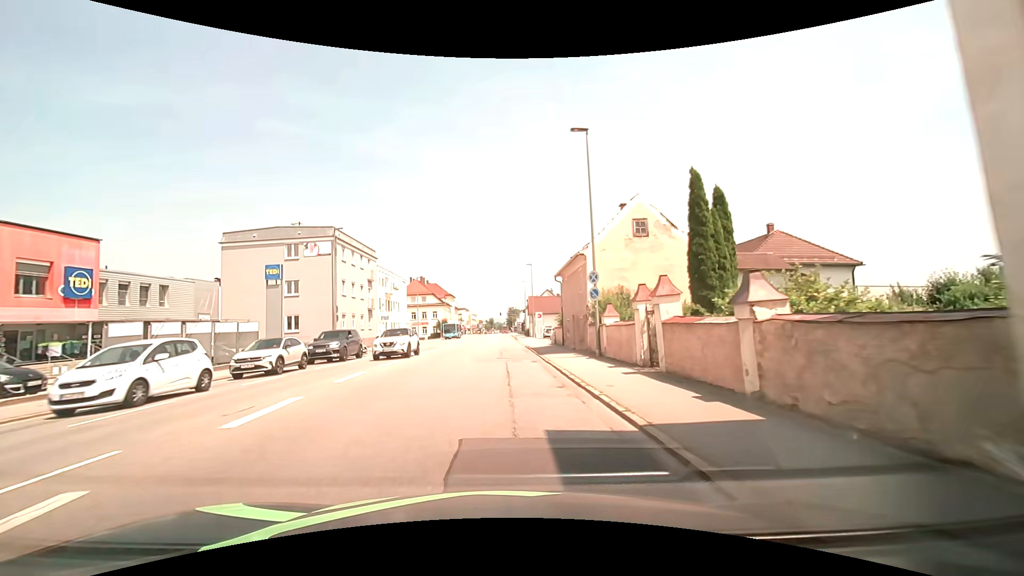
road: tertiary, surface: asphalt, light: Day
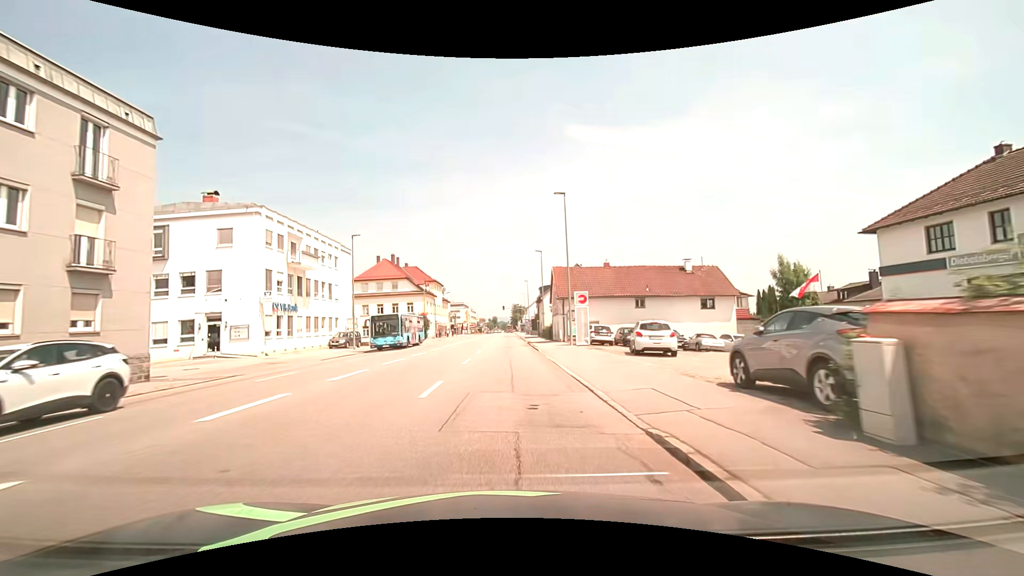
(-0.3, +35.7) m; -1°
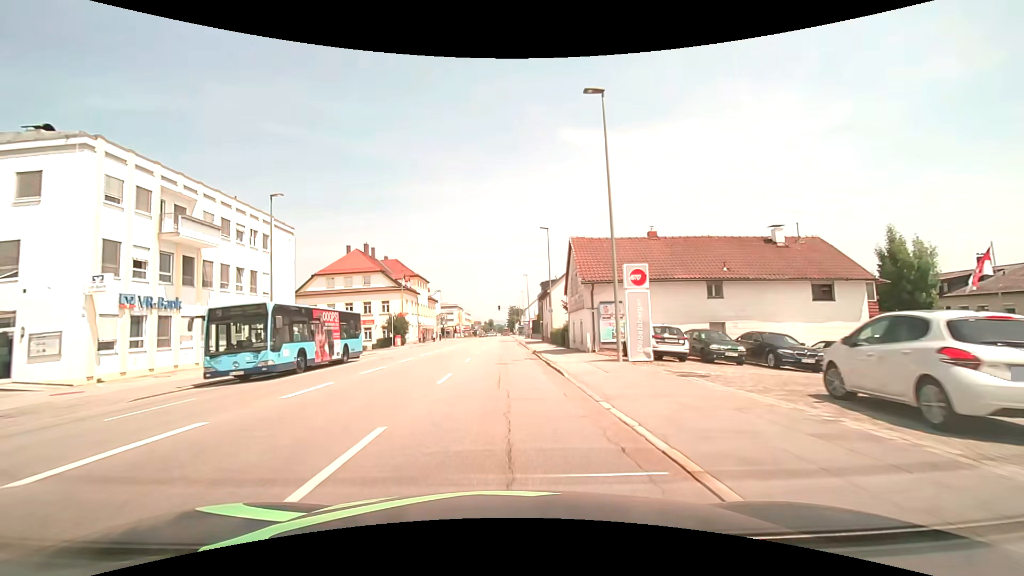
(0.0, +14.8) m; 0°
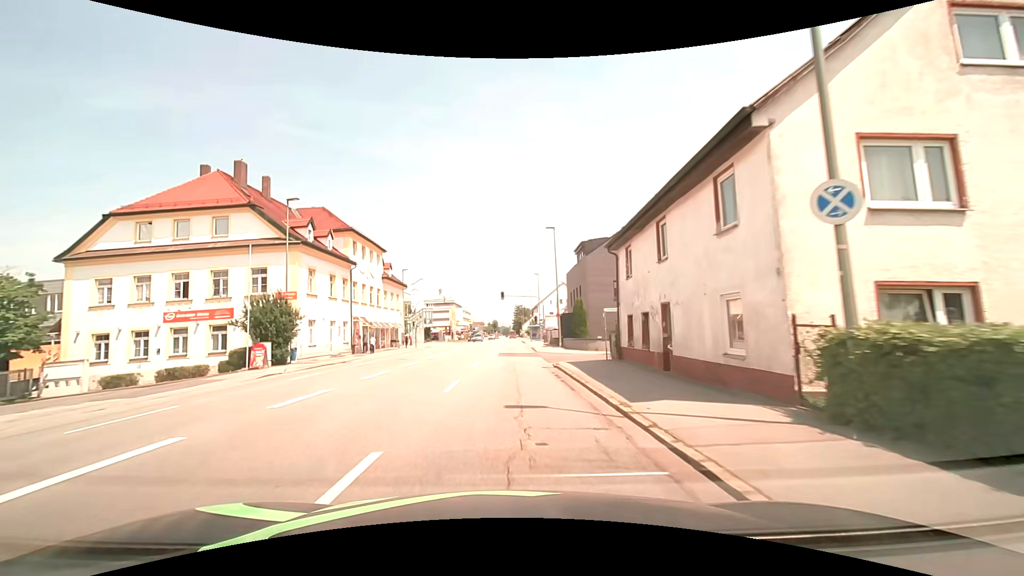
(-0.4, +37.5) m; -1°
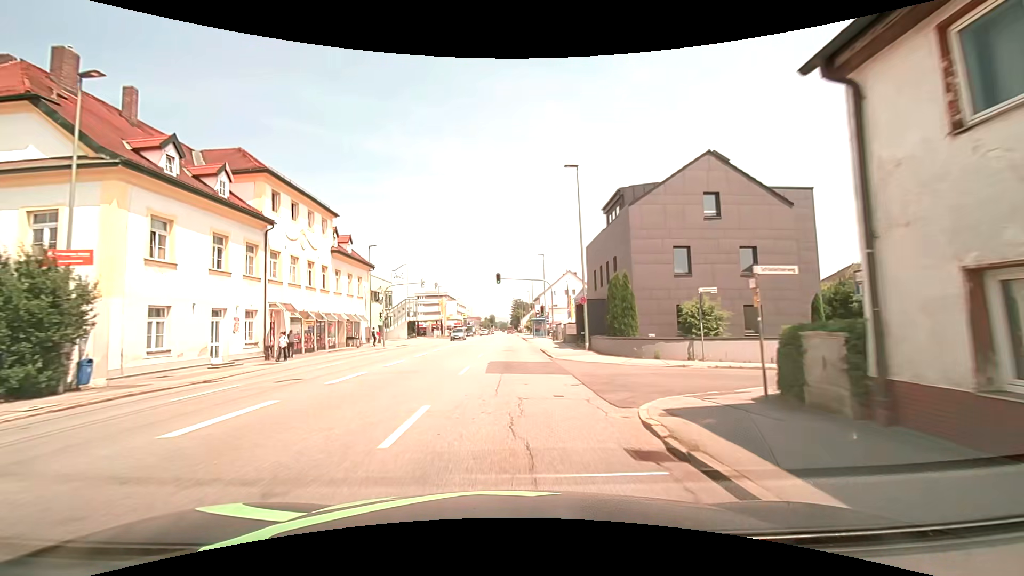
(+0.1, +15.1) m; +1°
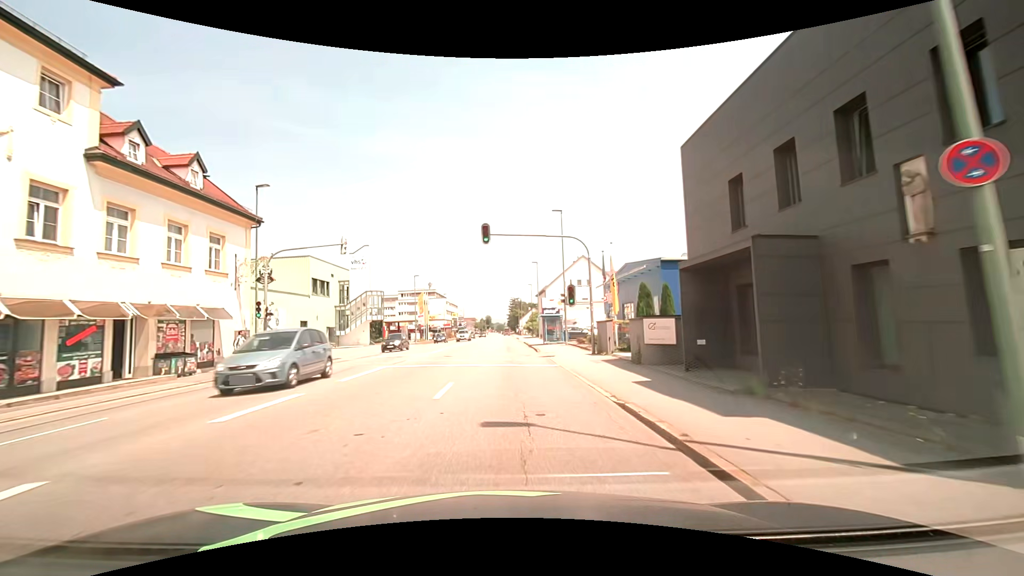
(-0.1, +22.8) m; +1°
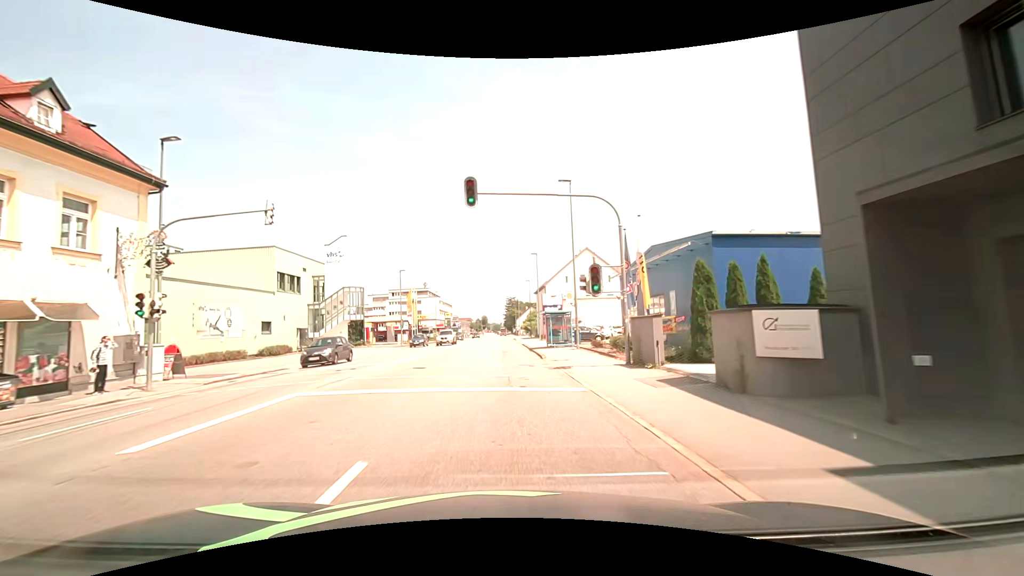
(0.0, +7.6) m; 0°
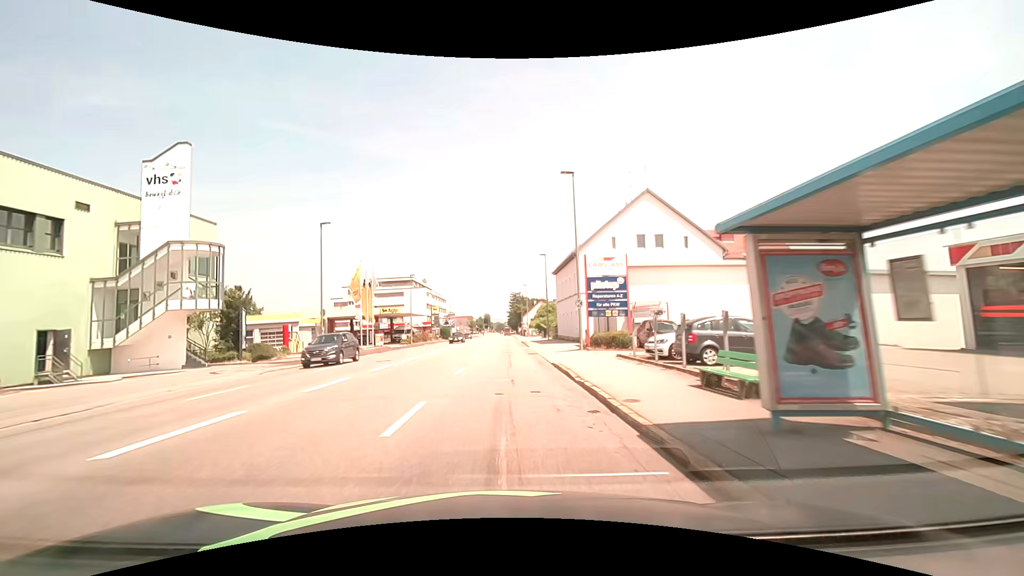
(-0.1, +30.5) m; 0°
(0, +10) (0, +20) (0, +30) (0, +40) (0, +50) (0, +60) (0, +70) (0, +80) (0, +90) (0, +100) m
